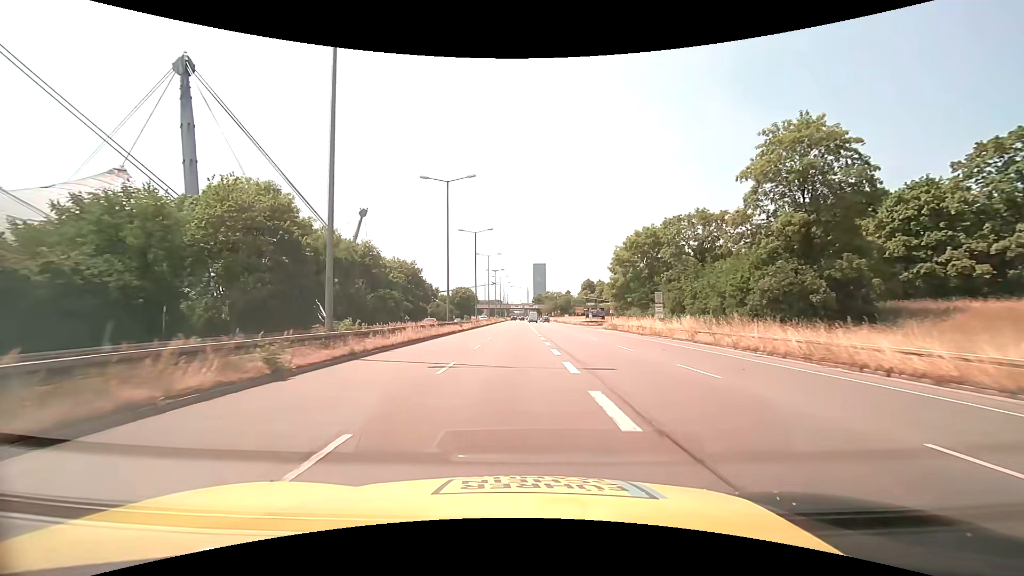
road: trunk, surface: asphalt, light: Day
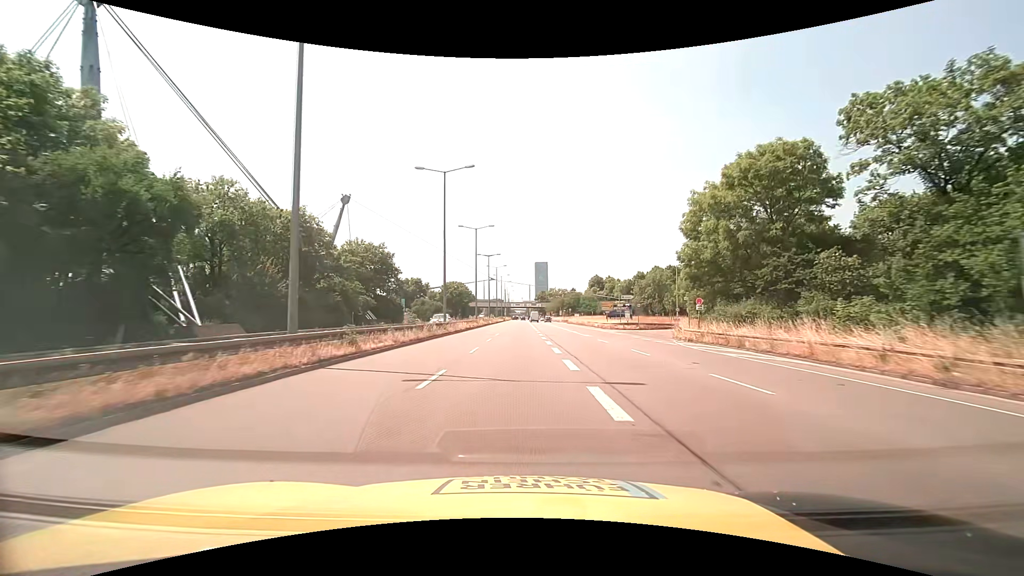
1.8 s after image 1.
(-0.2, +29.4) m; 0°
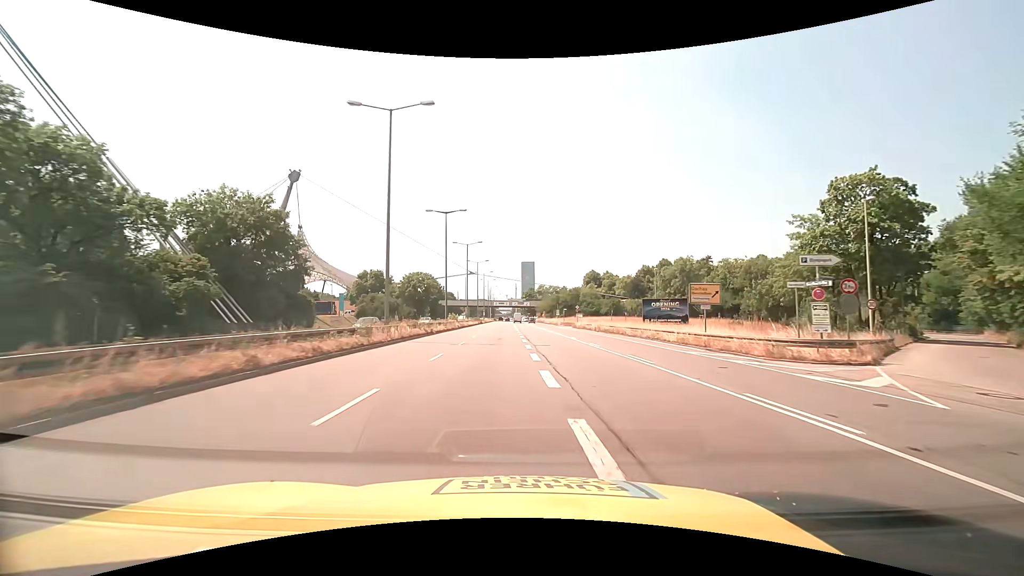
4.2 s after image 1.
(+0.4, +39.1) m; +1°
(0, +10) (0, +20) (0, +30) (+1, +40) (+1, +50) (+1, +60) (+1, +70) (0, +80) (0, +90) (0, +100) m
